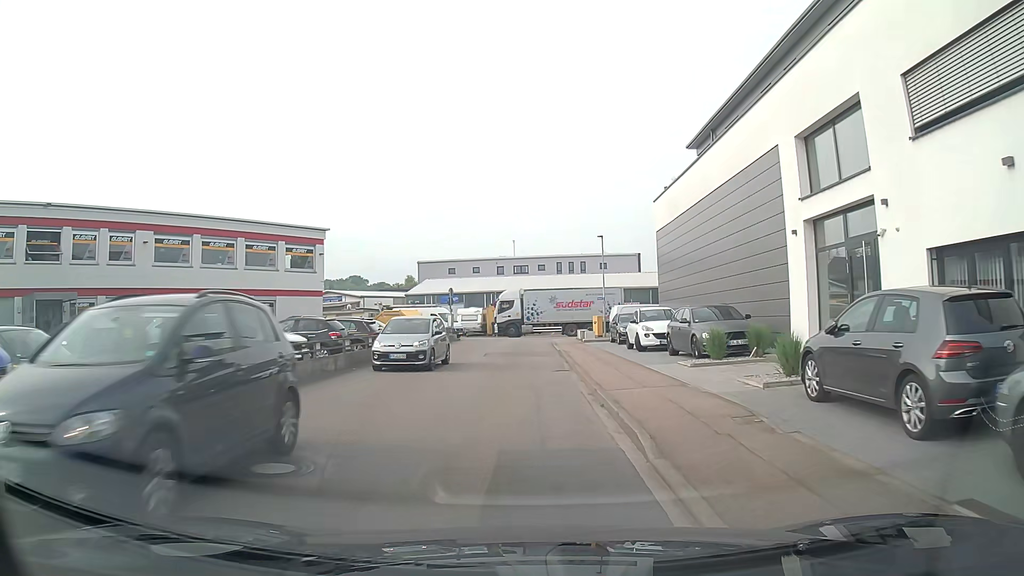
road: unclassified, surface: asphalt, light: Day
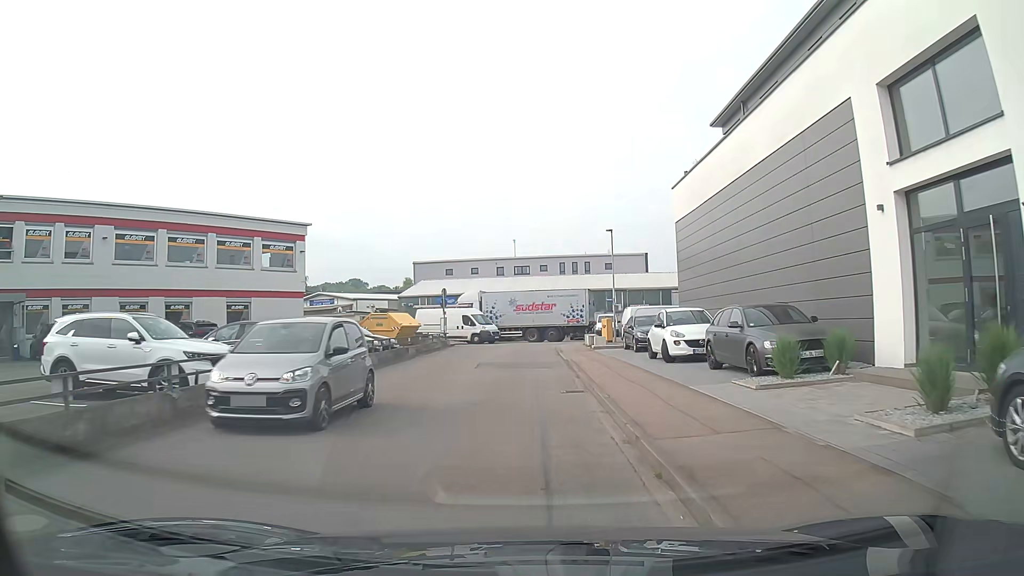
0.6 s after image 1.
(0.0, +4.4) m; 0°
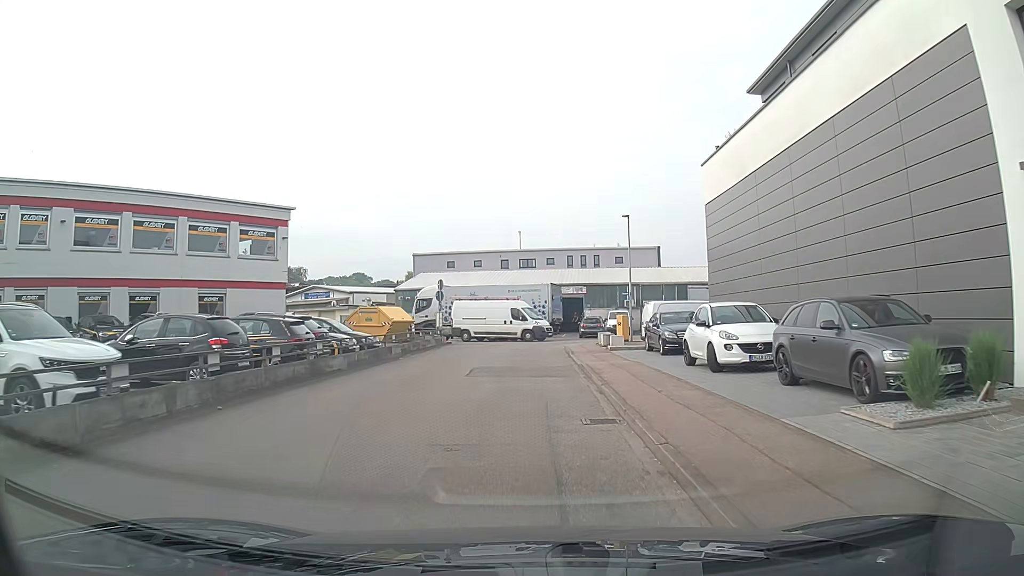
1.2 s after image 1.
(-0.1, +4.3) m; -1°
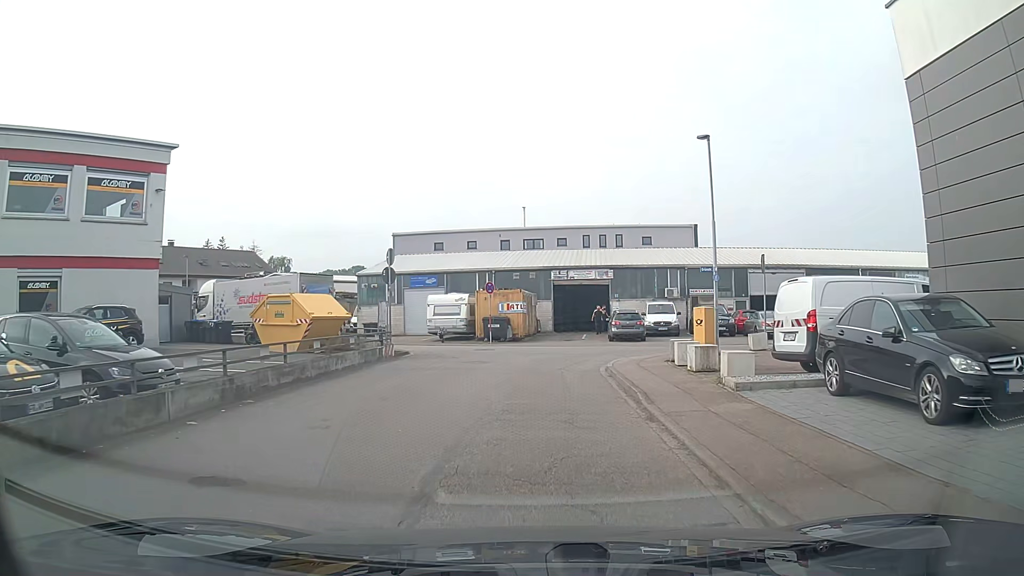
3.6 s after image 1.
(0.0, +14.9) m; +1°
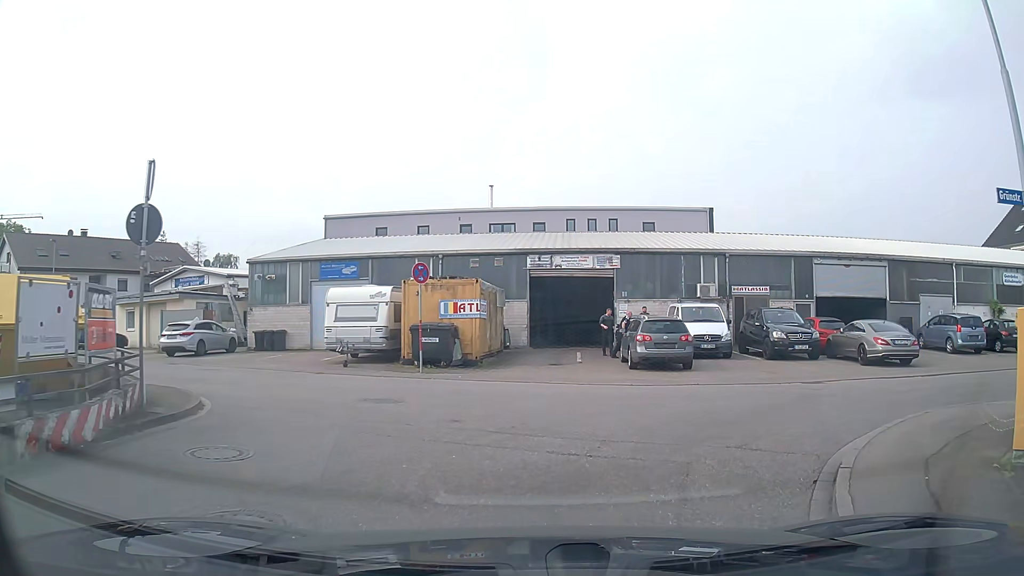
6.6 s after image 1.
(-0.1, +14.1) m; +2°
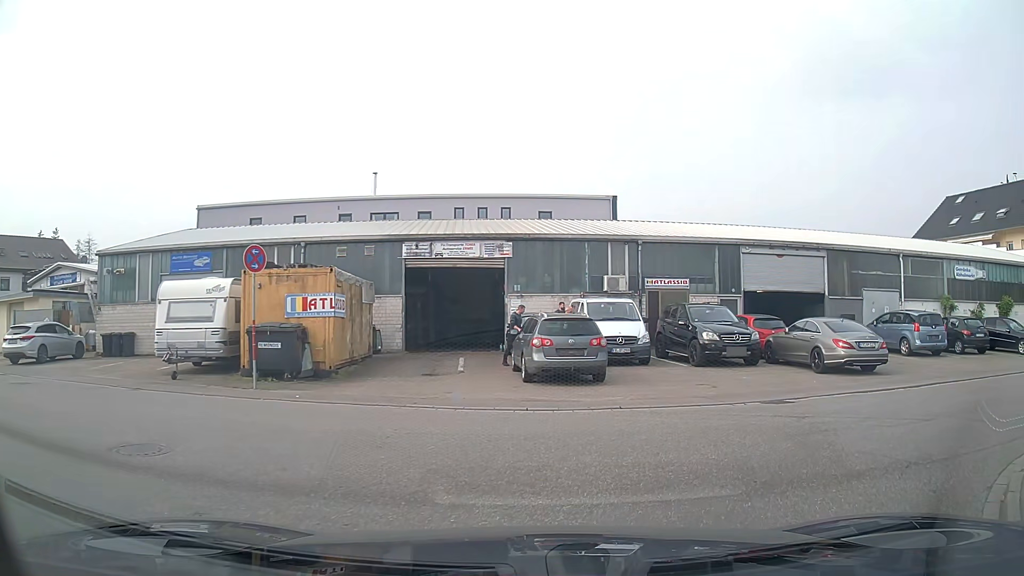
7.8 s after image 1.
(+0.3, +4.3) m; +9°
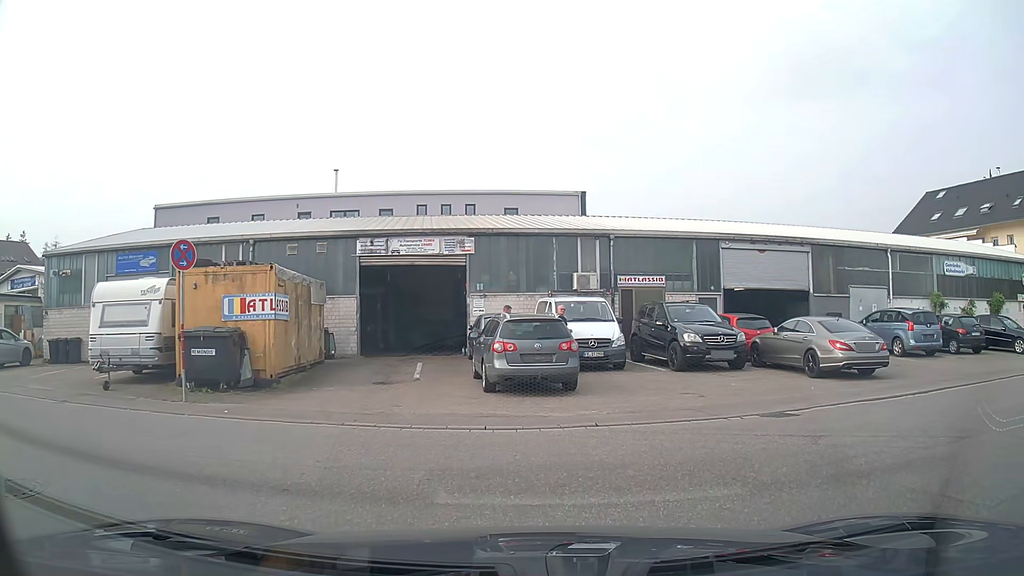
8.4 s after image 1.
(0.0, +1.7) m; +1°
